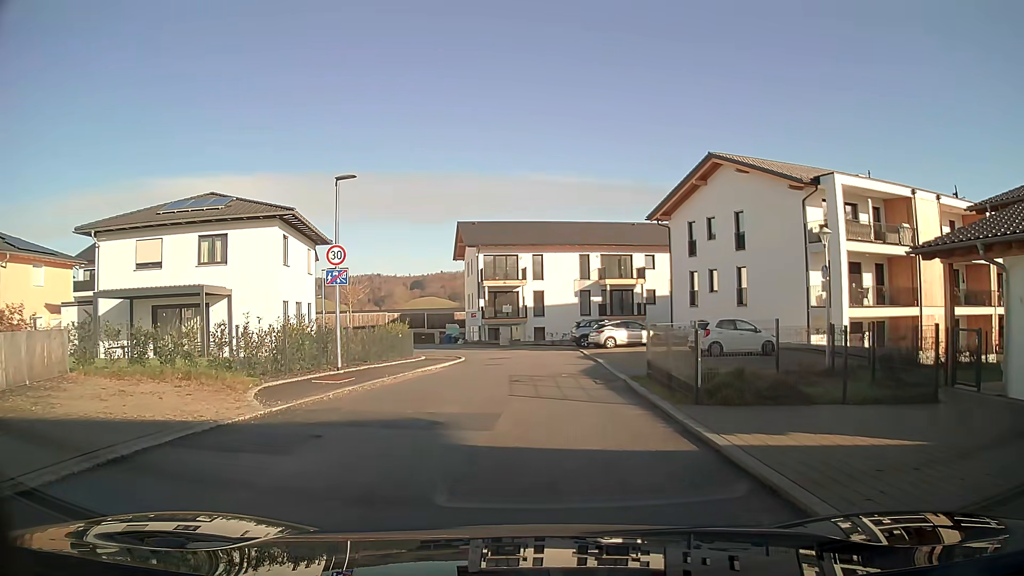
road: residential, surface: asphalt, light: Day
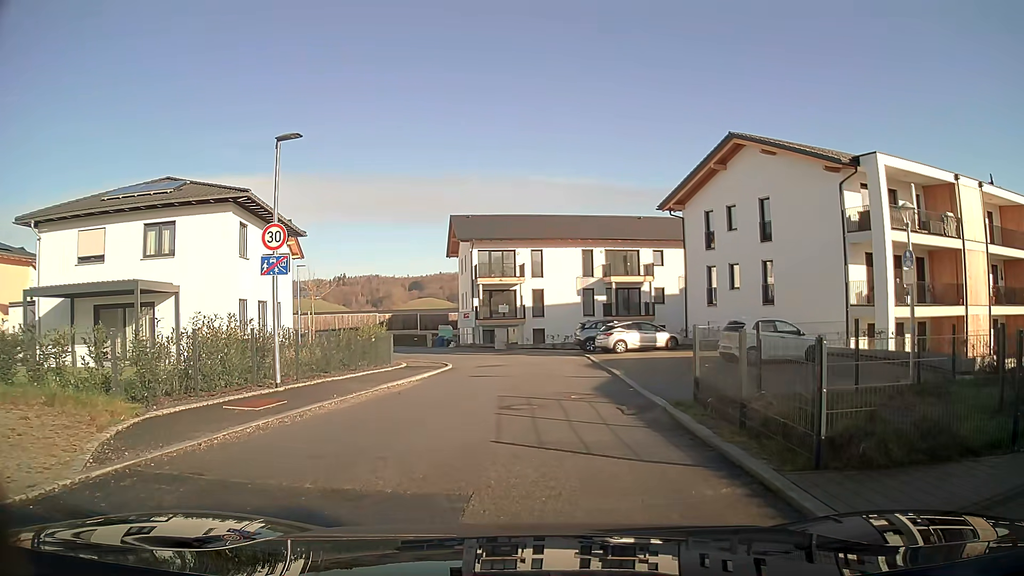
(0.0, +4.6) m; 0°
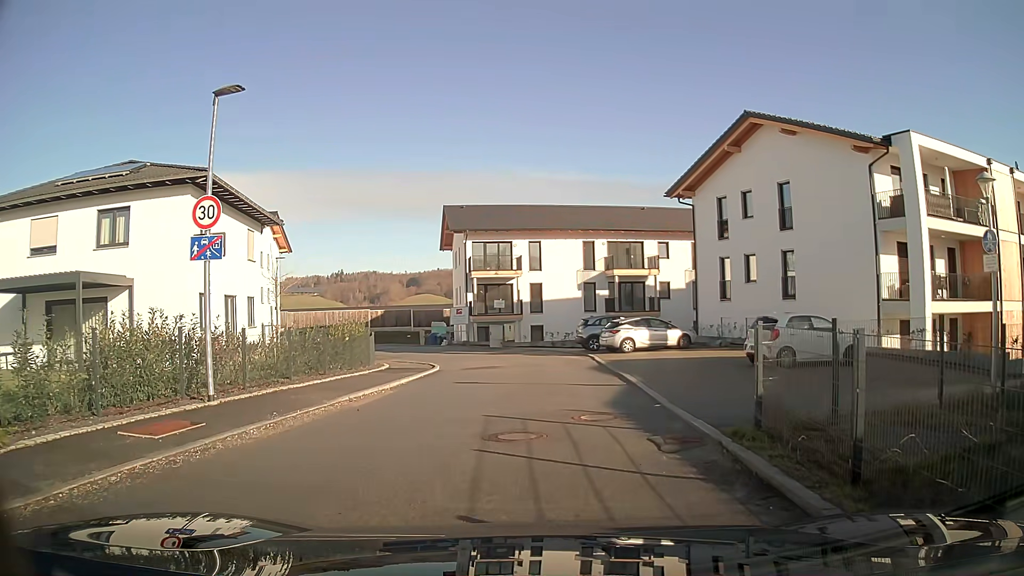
(0.0, +3.1) m; -1°
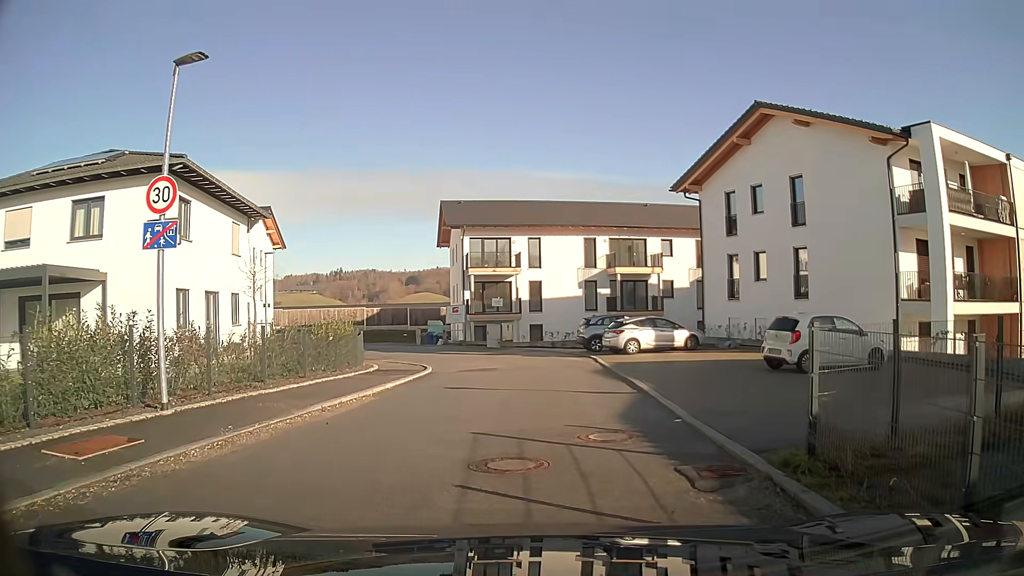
(0.0, +1.6) m; 0°
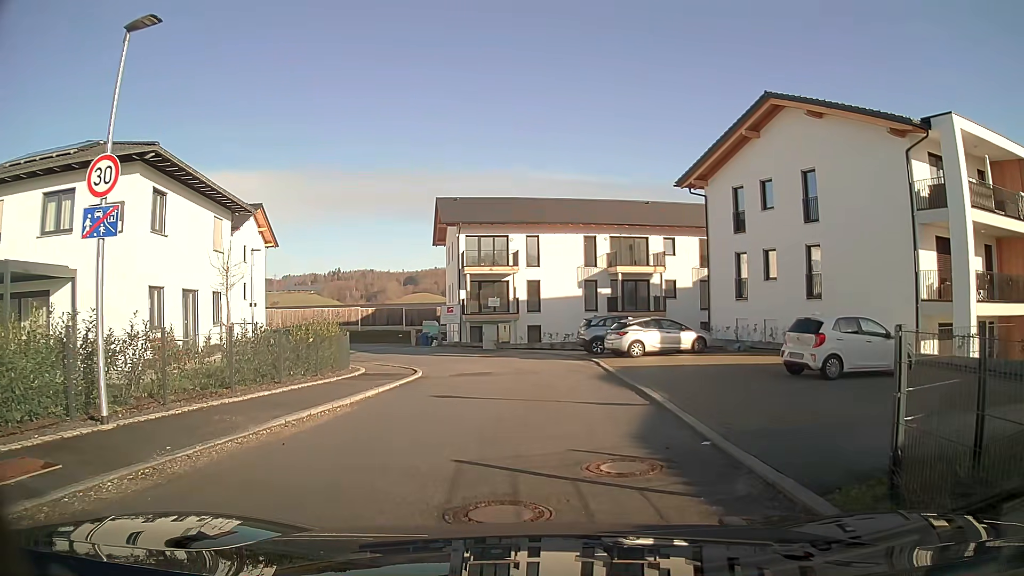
(0.0, +1.6) m; 0°
